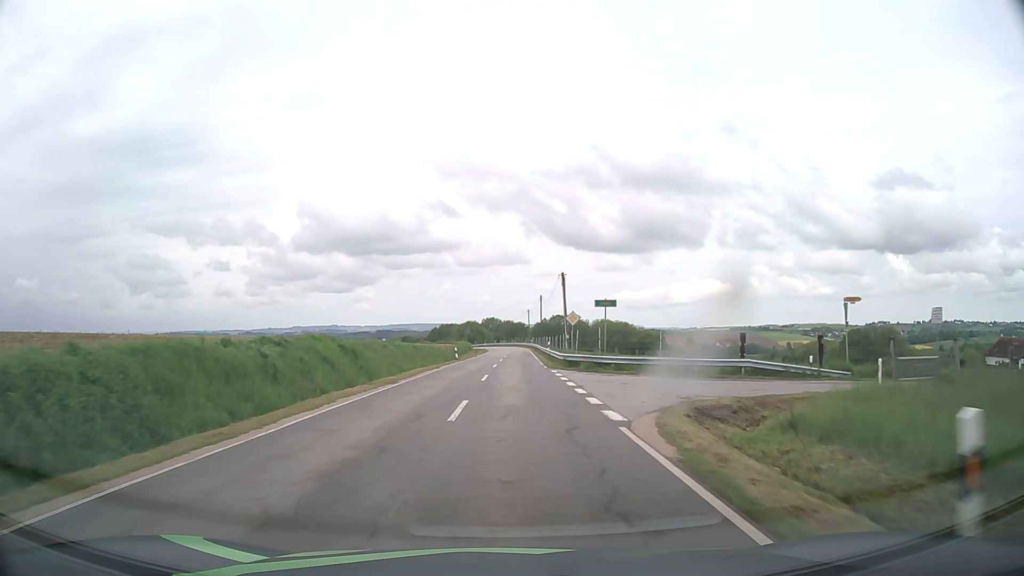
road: tertiary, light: Day
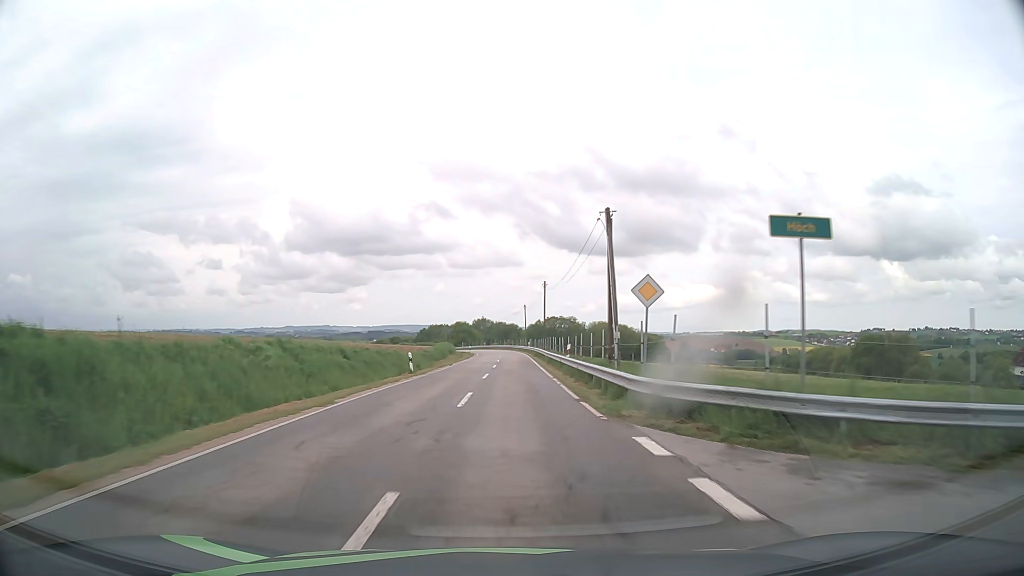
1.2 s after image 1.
(+0.2, +21.6) m; +1°
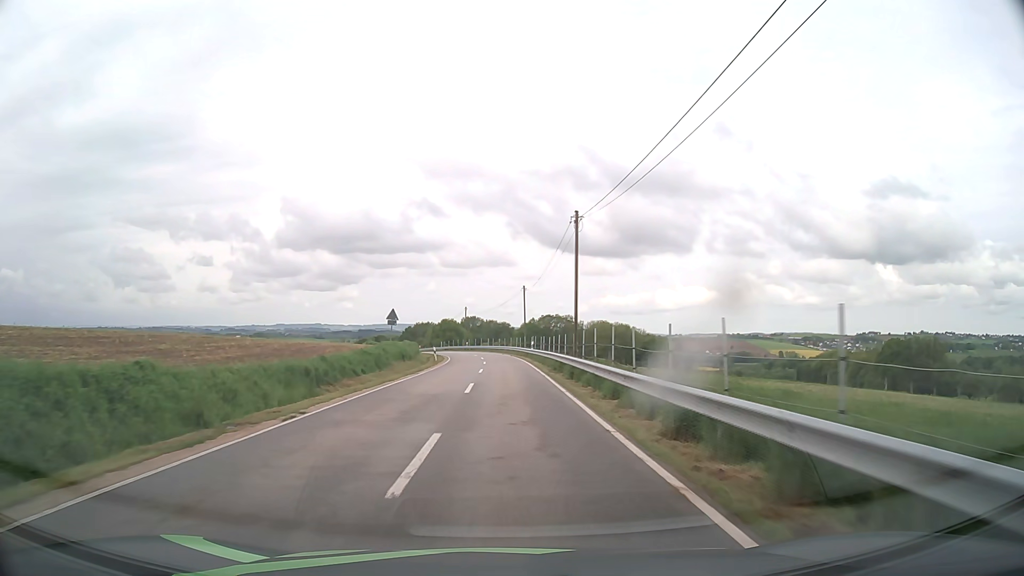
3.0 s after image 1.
(+0.2, +32.3) m; +1°
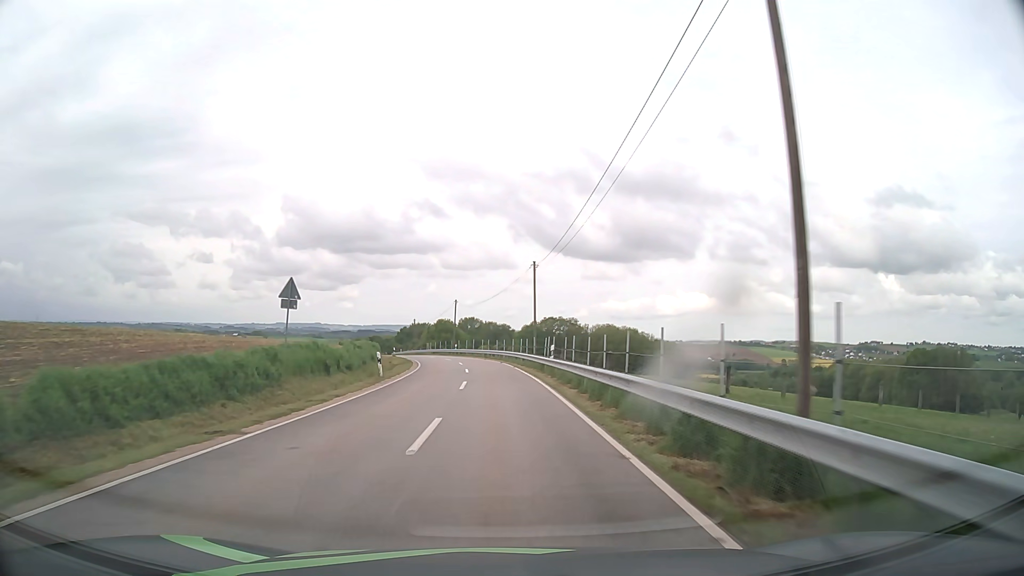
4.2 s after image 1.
(+0.1, +21.5) m; 0°
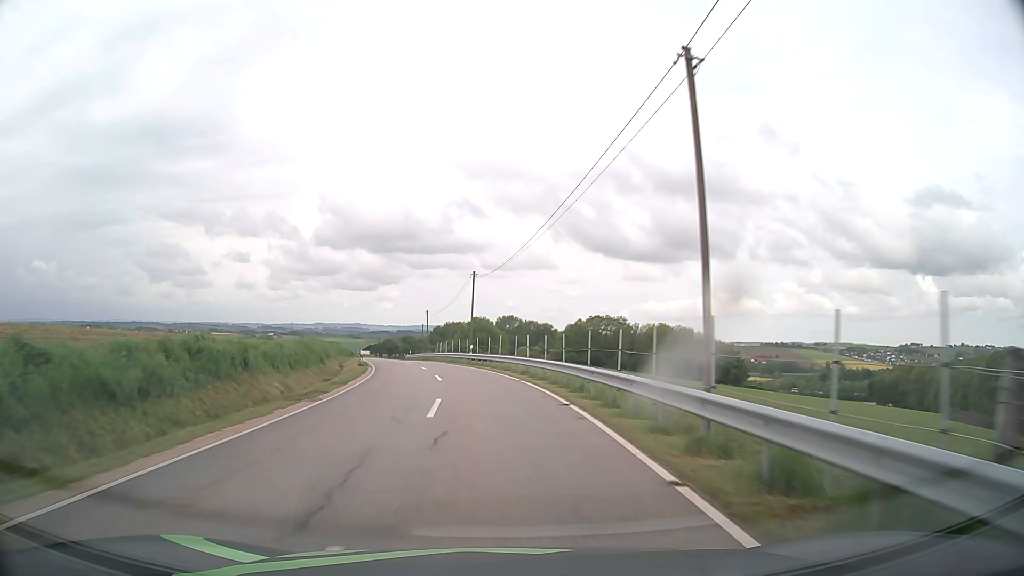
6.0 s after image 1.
(-0.6, +32.2) m; -3°
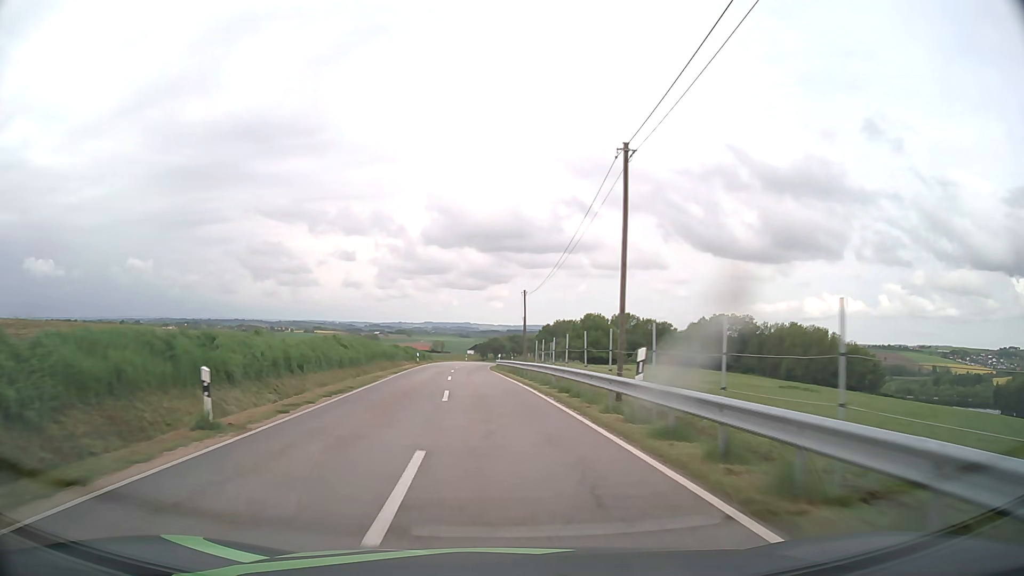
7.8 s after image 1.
(-2.5, +32.0) m; -9°
(0, +10) (-1, +20) (-1, +30) (-2, +40) (-2, +50) (-3, +60) (-3, +70) (-3, +80) (-3, +90) (-2, +100) m
